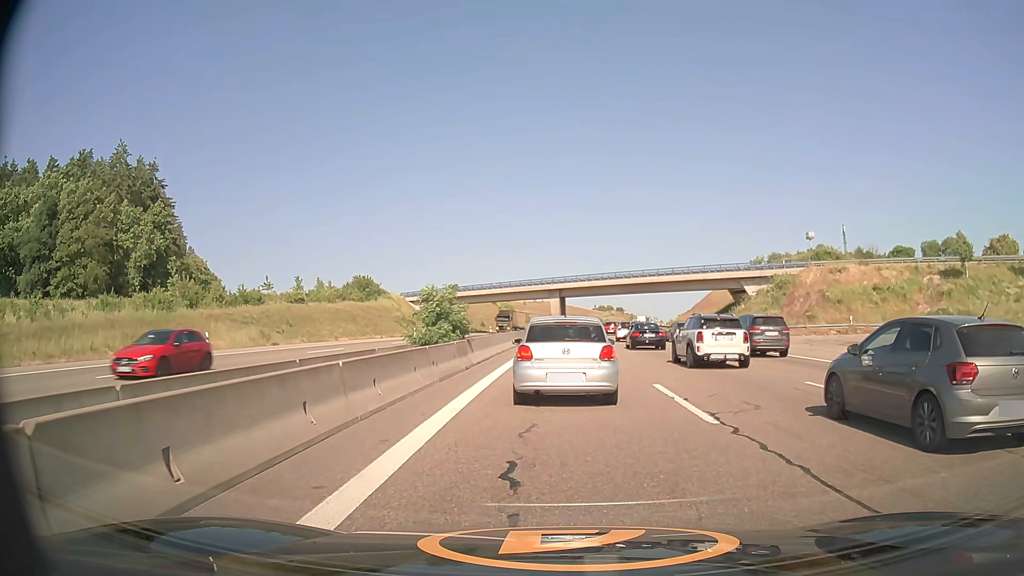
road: motorway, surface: asphalt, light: Day
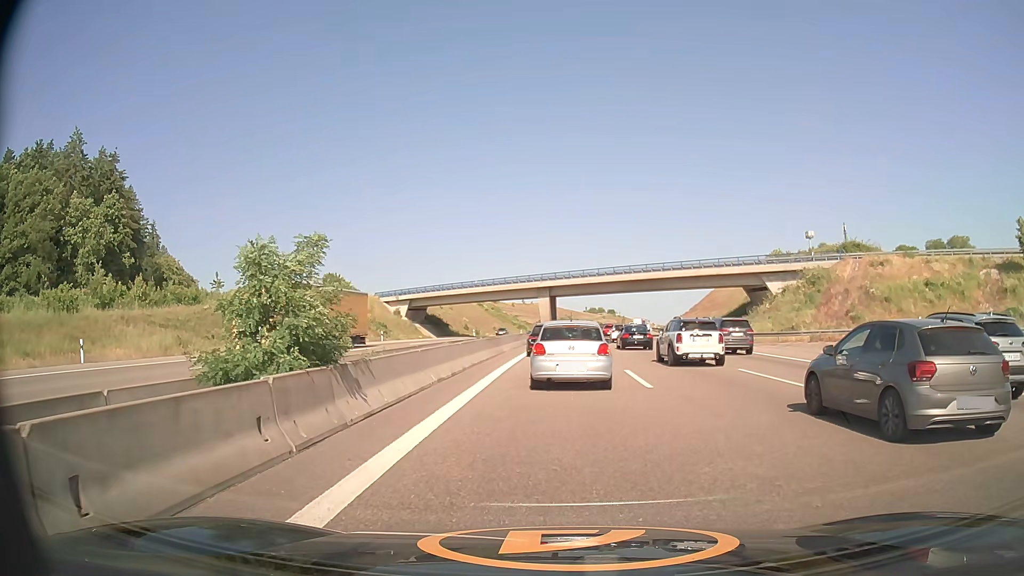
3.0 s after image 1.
(+0.1, +12.0) m; +1°
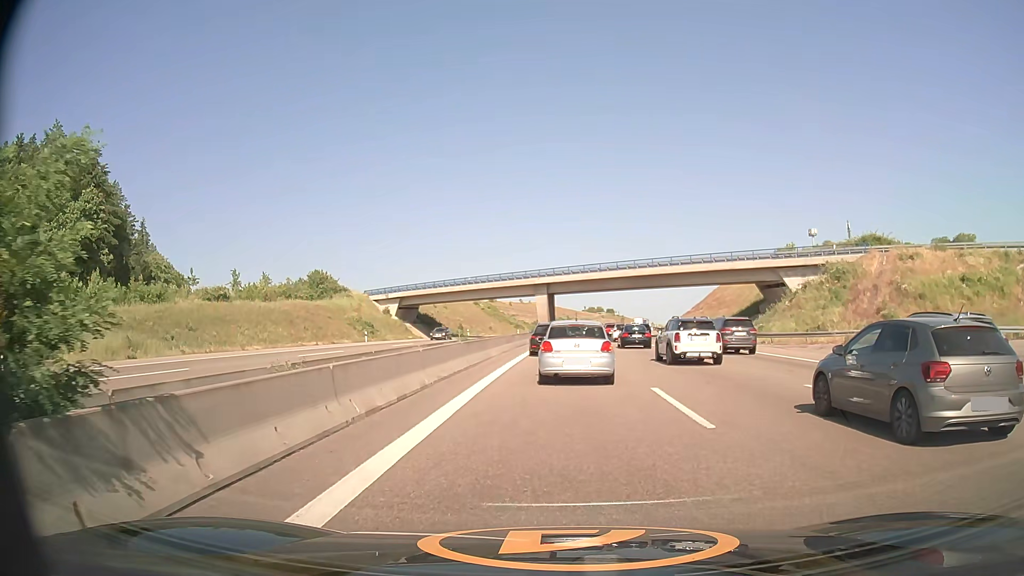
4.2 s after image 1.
(0.0, +5.9) m; +1°
